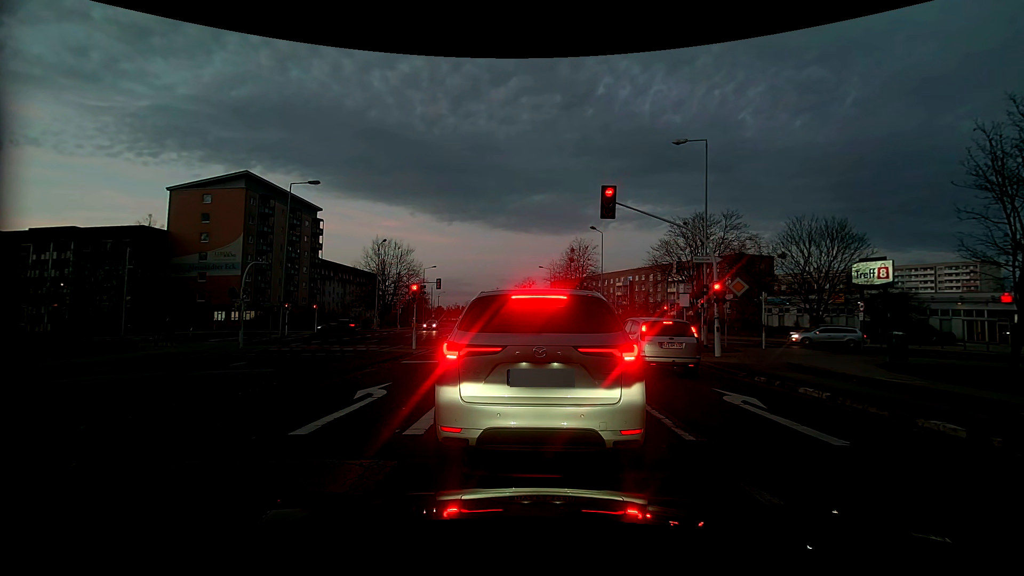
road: tertiary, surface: concrete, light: Dusk
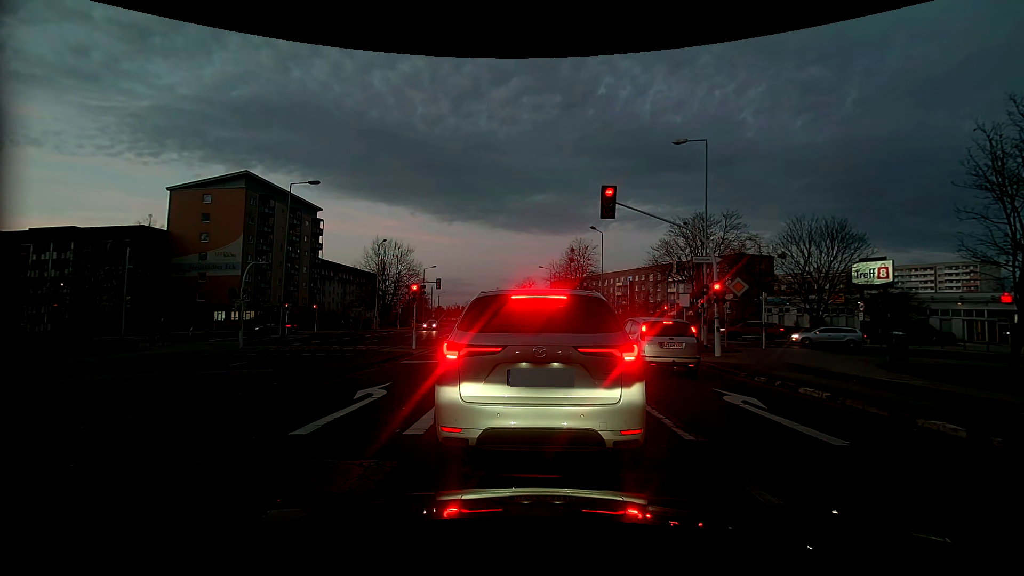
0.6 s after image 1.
(0.0, 0.0) m; 0°
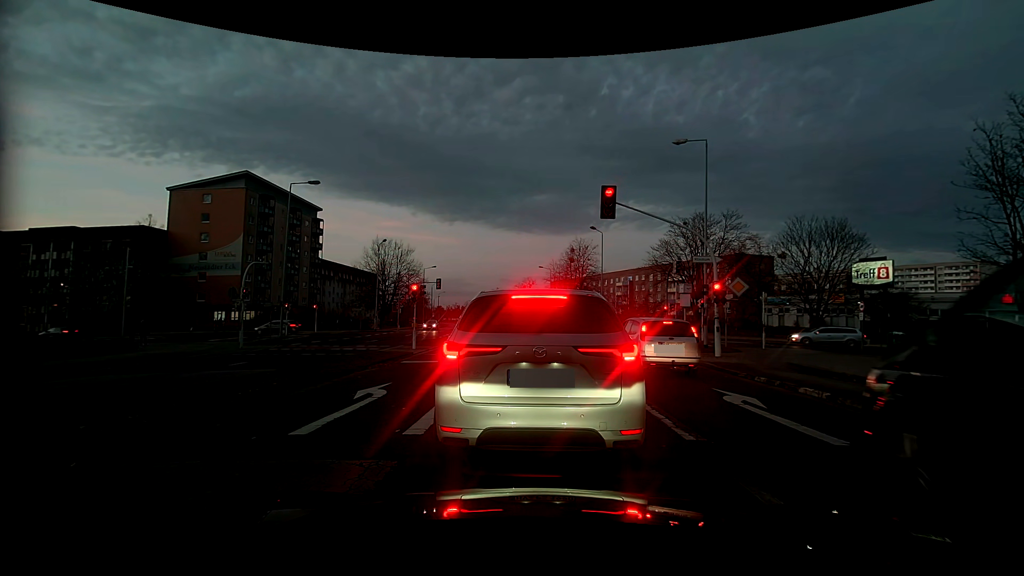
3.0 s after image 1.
(0.0, 0.0) m; 0°
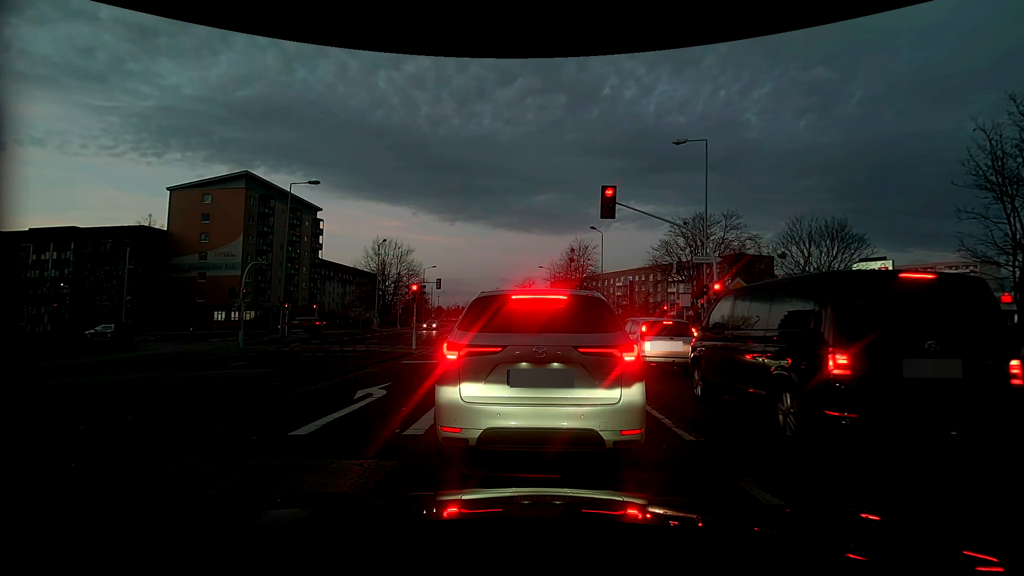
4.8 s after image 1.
(0.0, 0.0) m; 0°
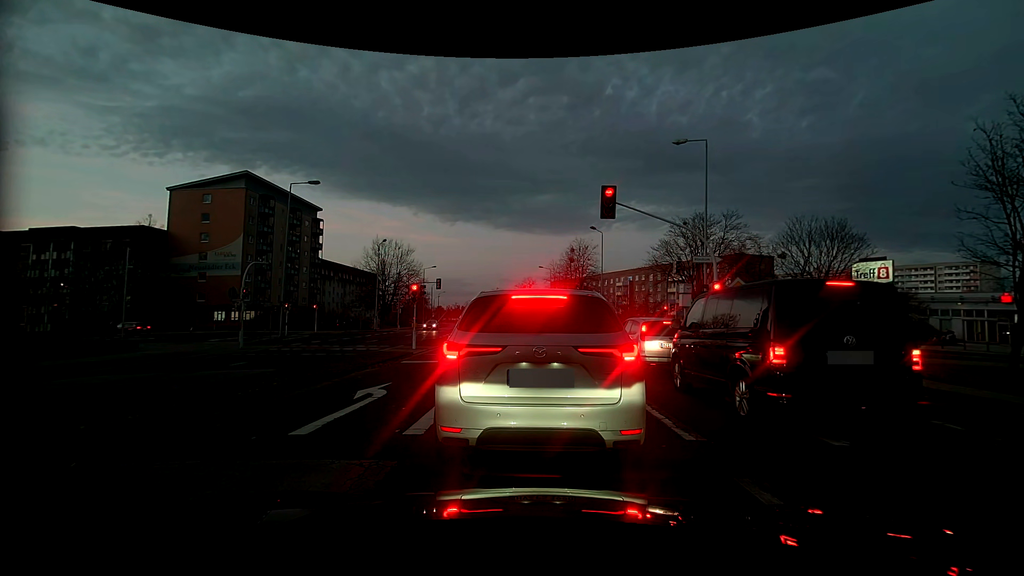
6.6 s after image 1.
(0.0, 0.0) m; 0°
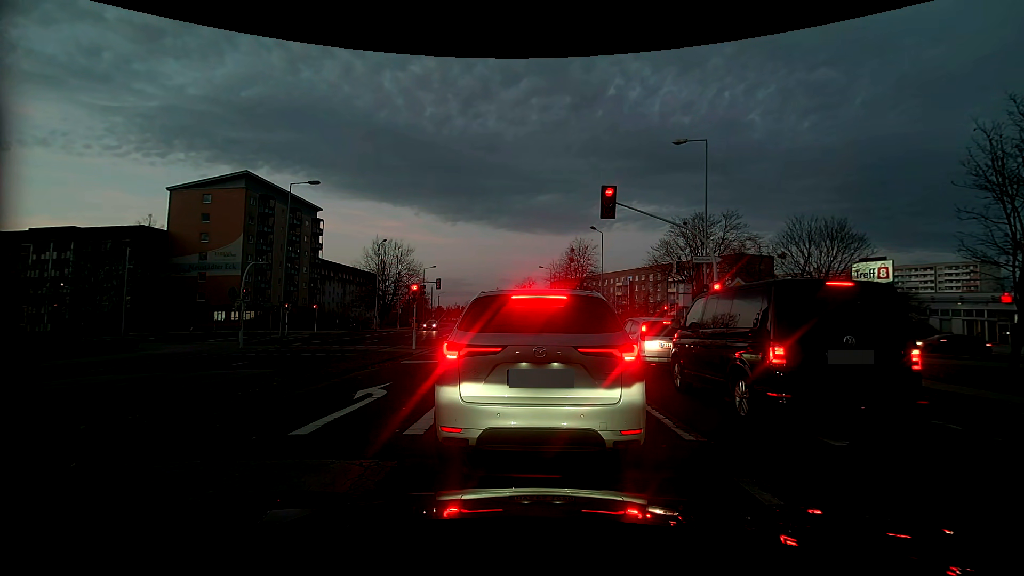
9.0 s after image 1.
(0.0, 0.0) m; 0°
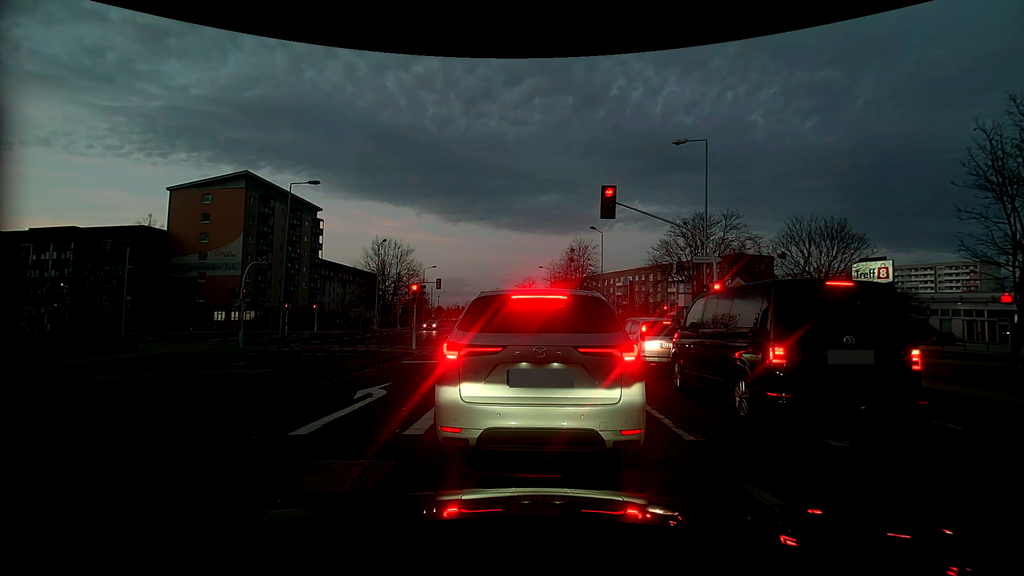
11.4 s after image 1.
(0.0, 0.0) m; 0°
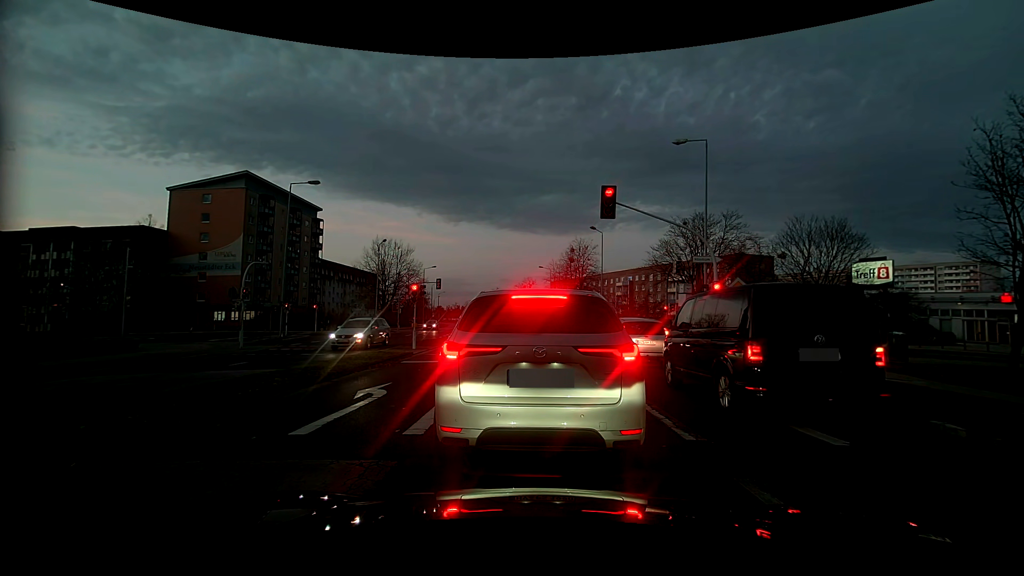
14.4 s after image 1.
(0.0, 0.0) m; 0°
(0, +10) (0, +20) (-1, +30) (-1, +40) (-2, +50) (-3, +60) (-3, +70) (-4, +80) (-5, +90) (-6, +100) m
